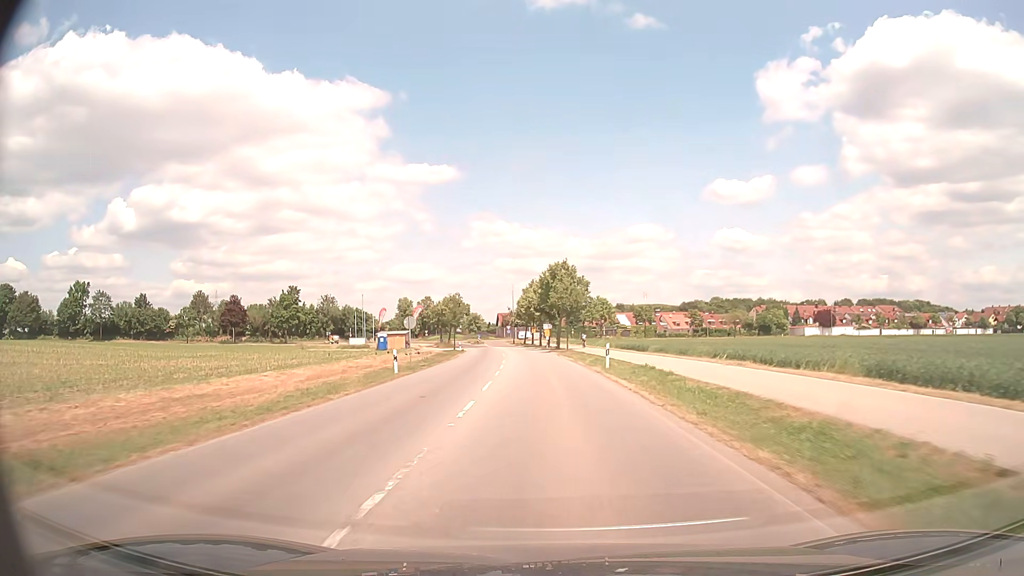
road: tertiary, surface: asphalt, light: Day
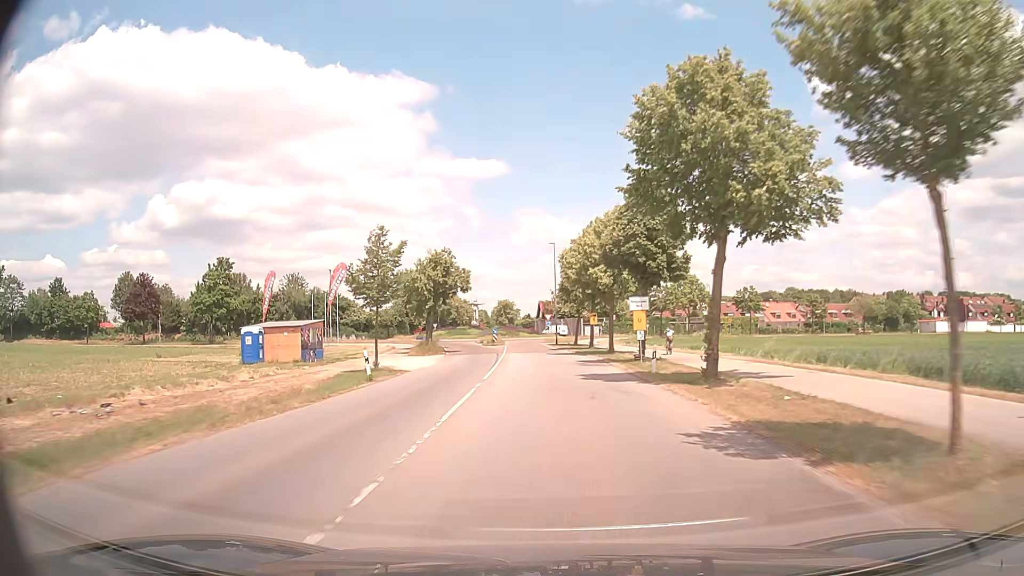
(-2.0, +53.3) m; -4°
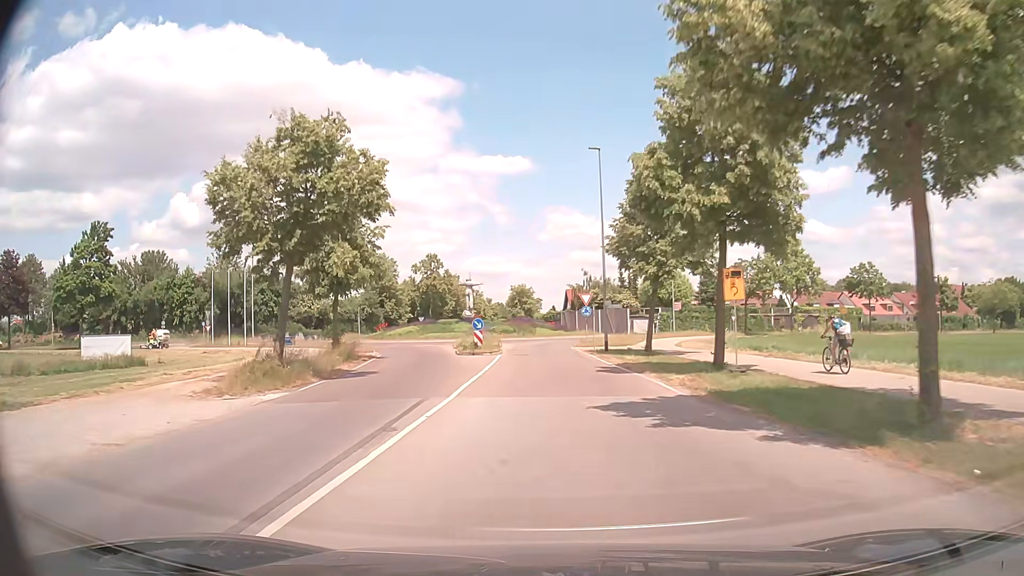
(-0.6, +36.3) m; -2°
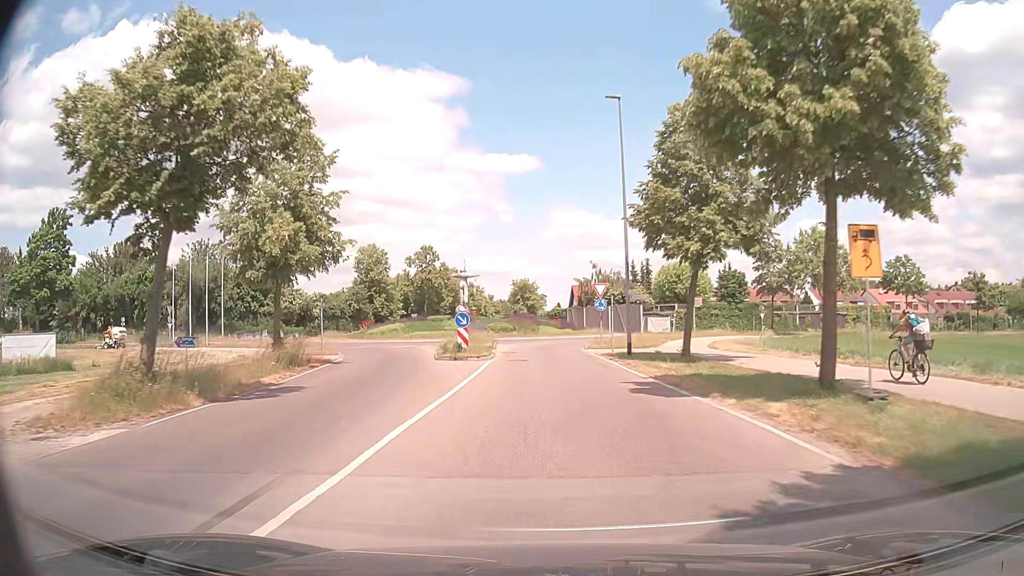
(0.0, +7.8) m; 0°
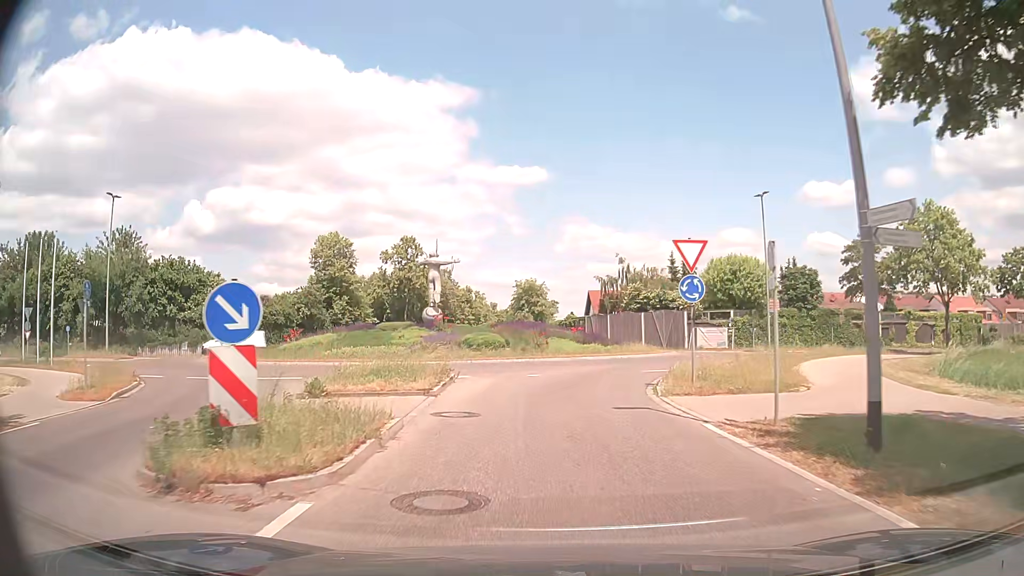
(-0.1, +19.5) m; -1°
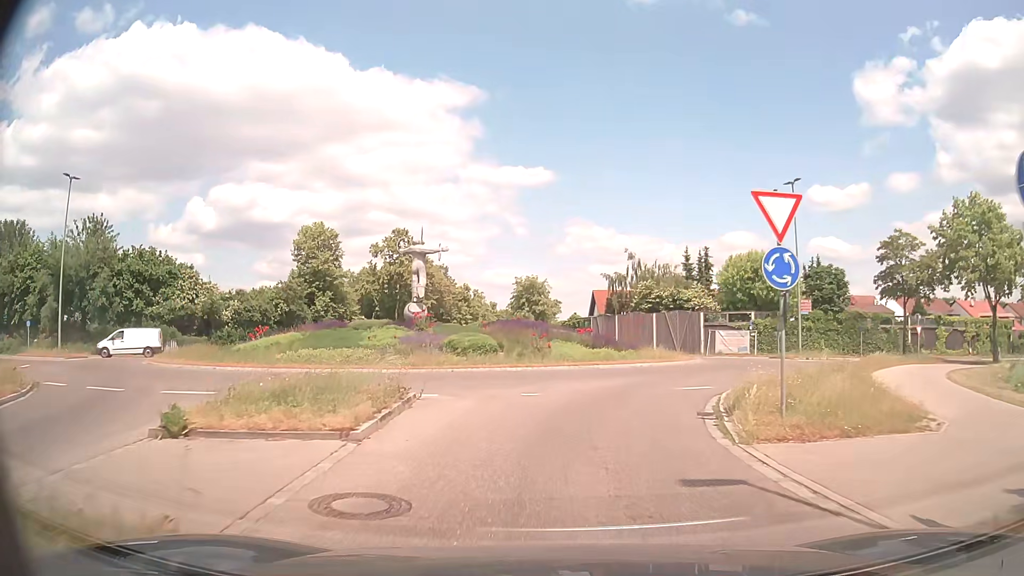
(0.0, +5.5) m; +2°
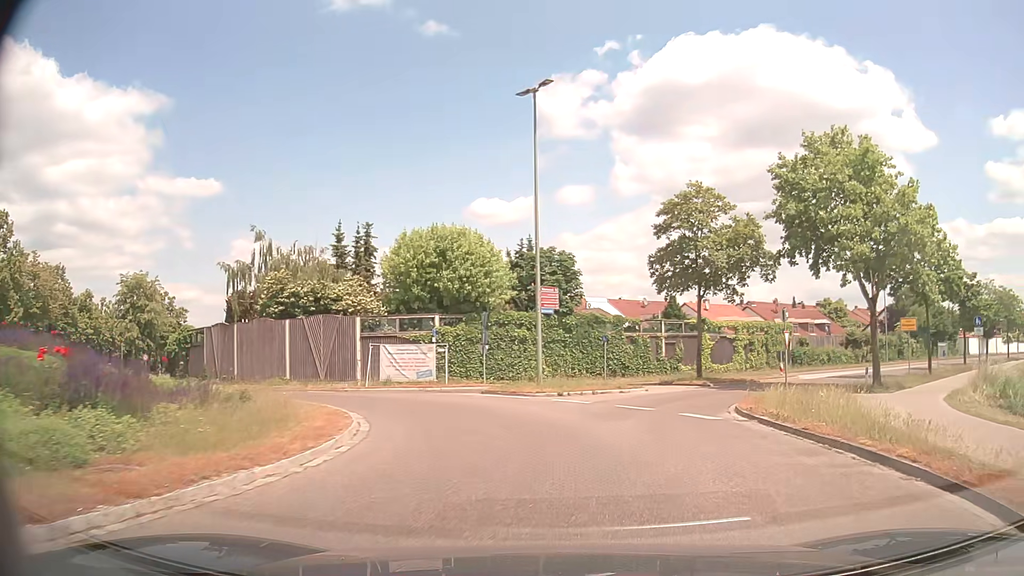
(+2.8, +18.4) m; +28°
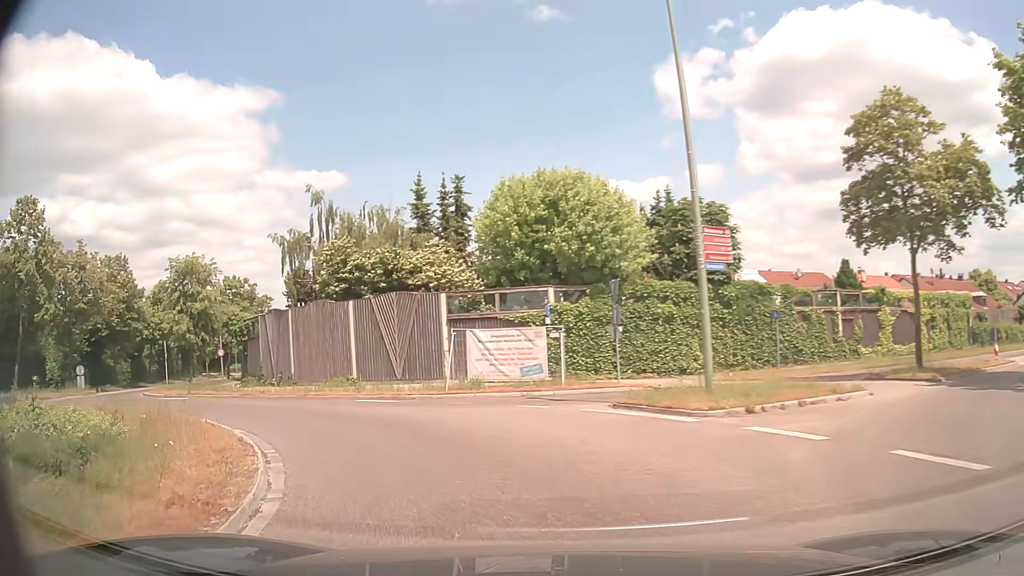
(-0.5, +9.3) m; -11°
(-2, +10) (-9, +17) (-17, +23) (-24, +31) (-28, +39) (-32, +49) (-34, +58) (-37, +68) (-40, +78) (-43, +87) m
